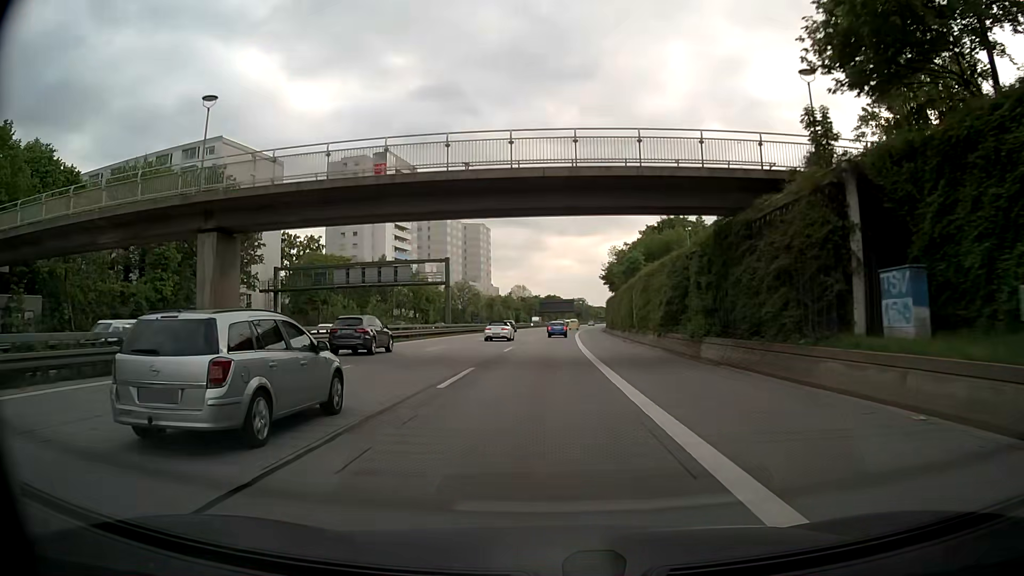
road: motorway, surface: asphalt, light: Day
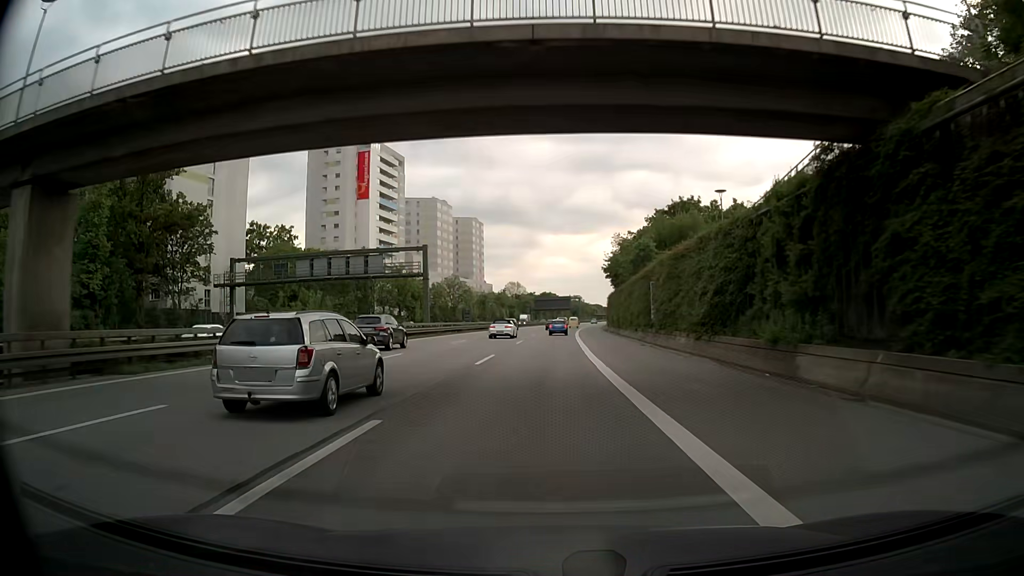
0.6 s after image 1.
(0.0, +10.8) m; +1°
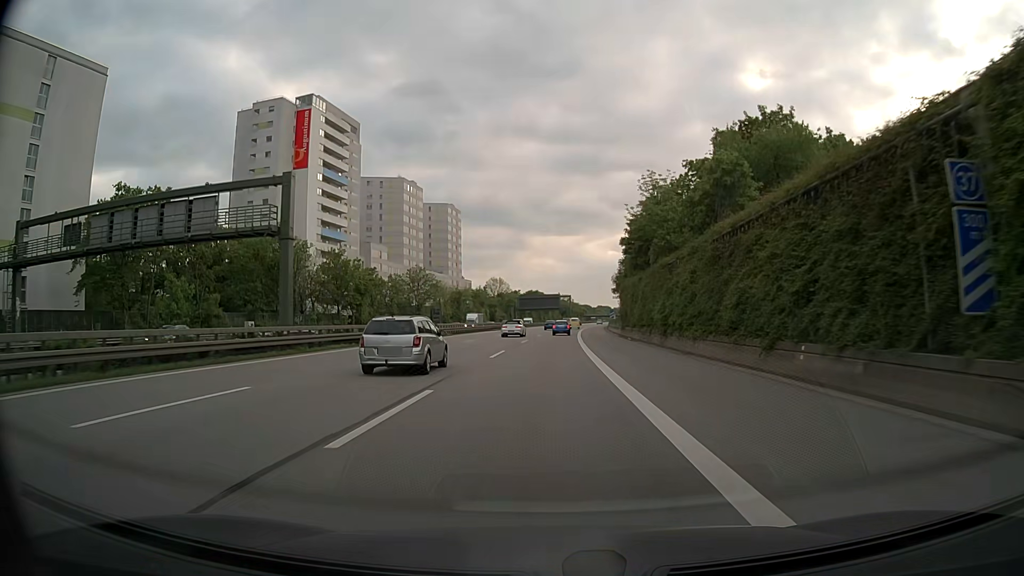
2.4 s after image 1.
(+0.1, +32.4) m; +1°
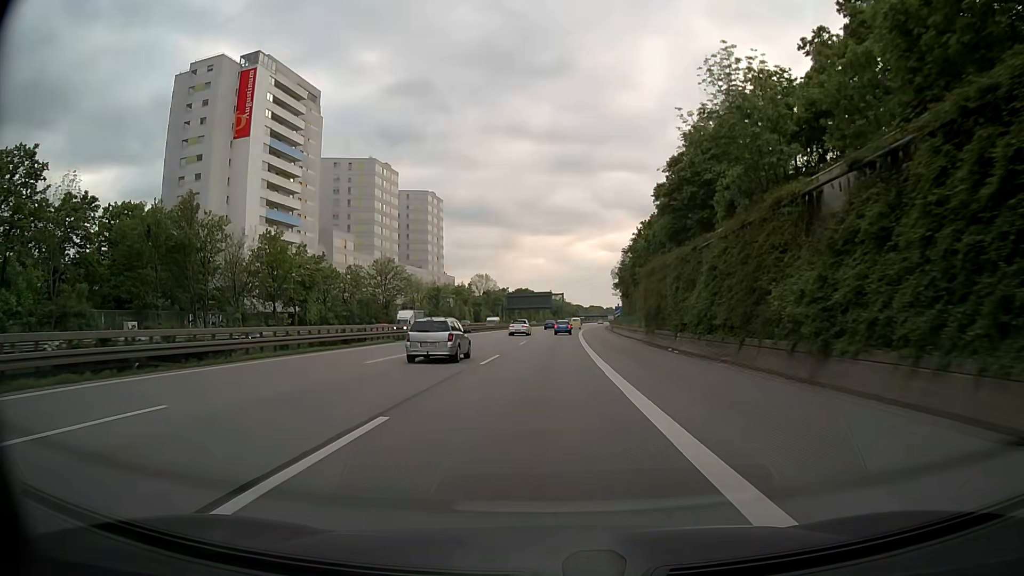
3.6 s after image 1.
(+0.2, +21.6) m; +1°
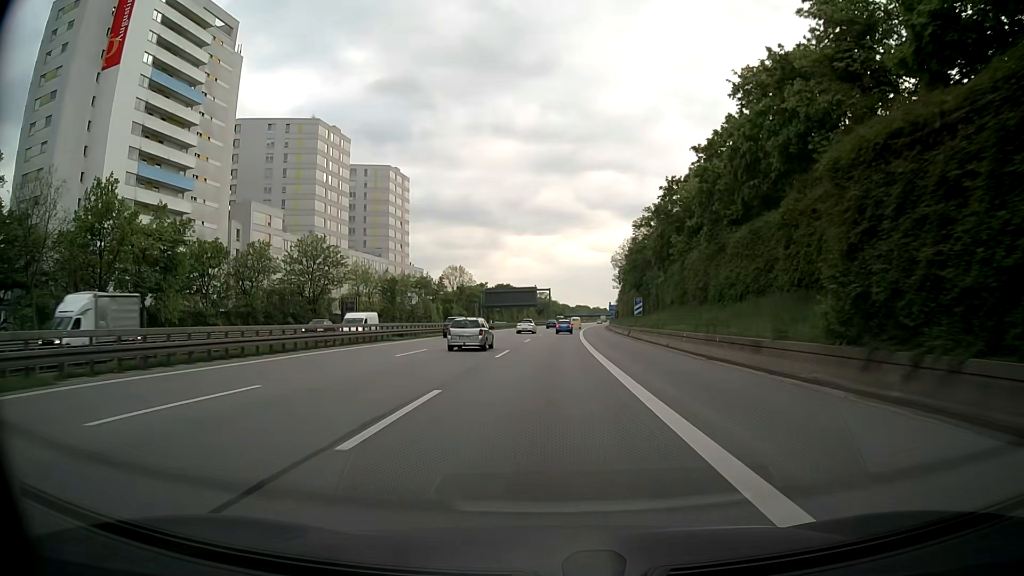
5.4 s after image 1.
(+0.3, +32.4) m; +1°
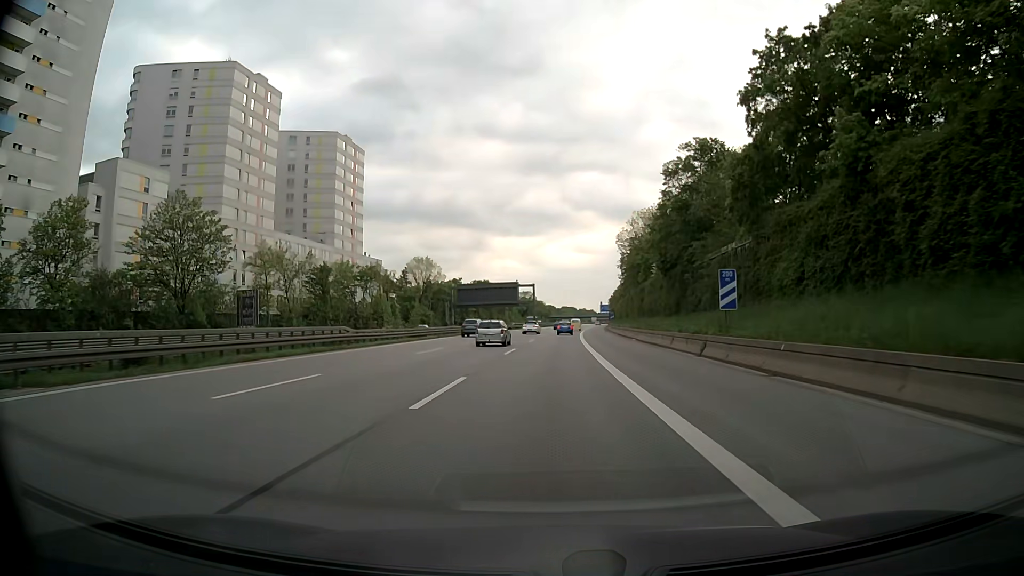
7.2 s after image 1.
(+0.4, +32.4) m; +1°
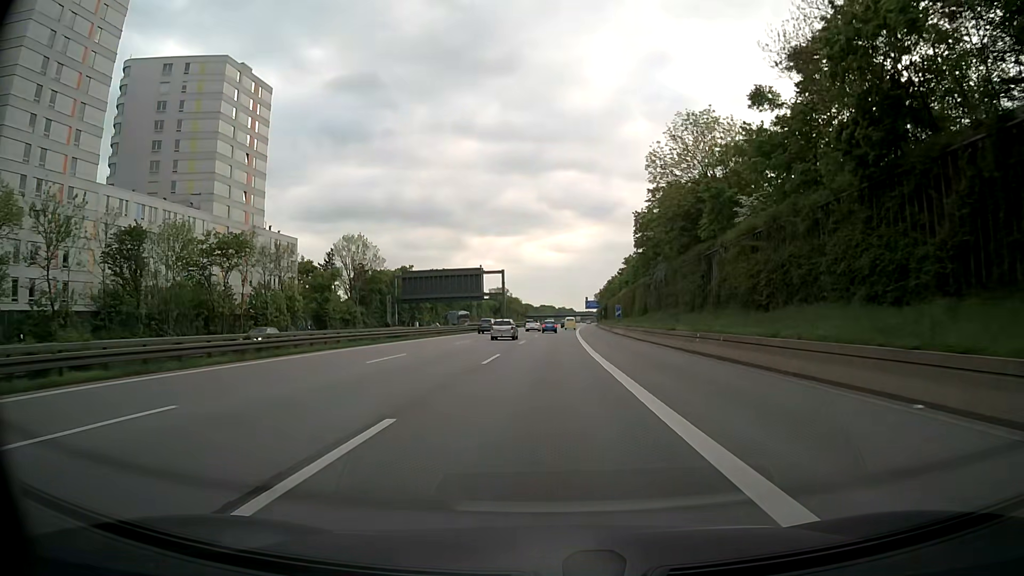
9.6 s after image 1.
(+0.5, +43.2) m; +1°
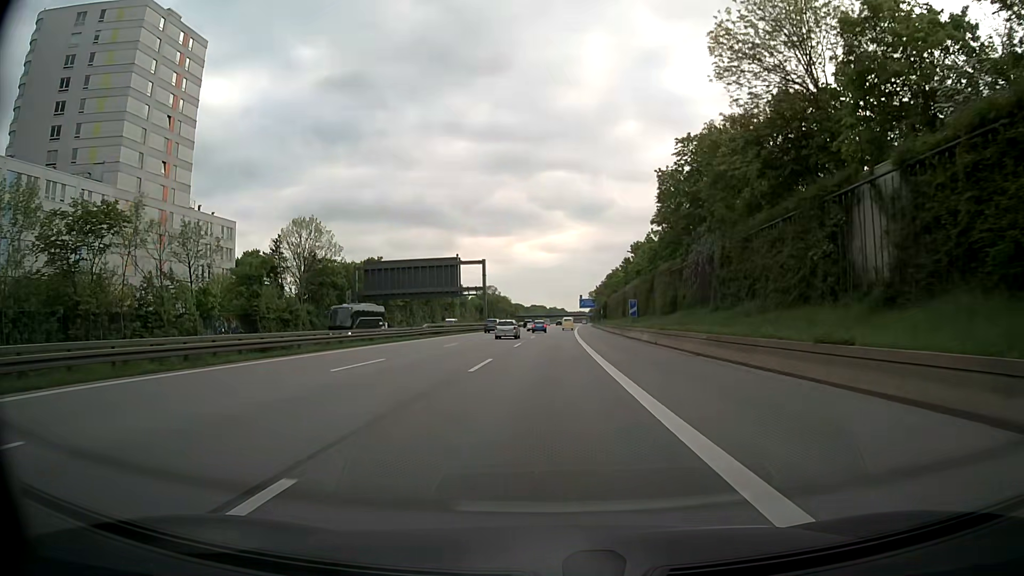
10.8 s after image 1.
(+0.2, +21.6) m; +1°
(0, +10) (0, +20) (0, +30) (0, +40) (+1, +50) (+1, +60) (+1, +70) (+1, +80) (+2, +90) (+2, +100) m
